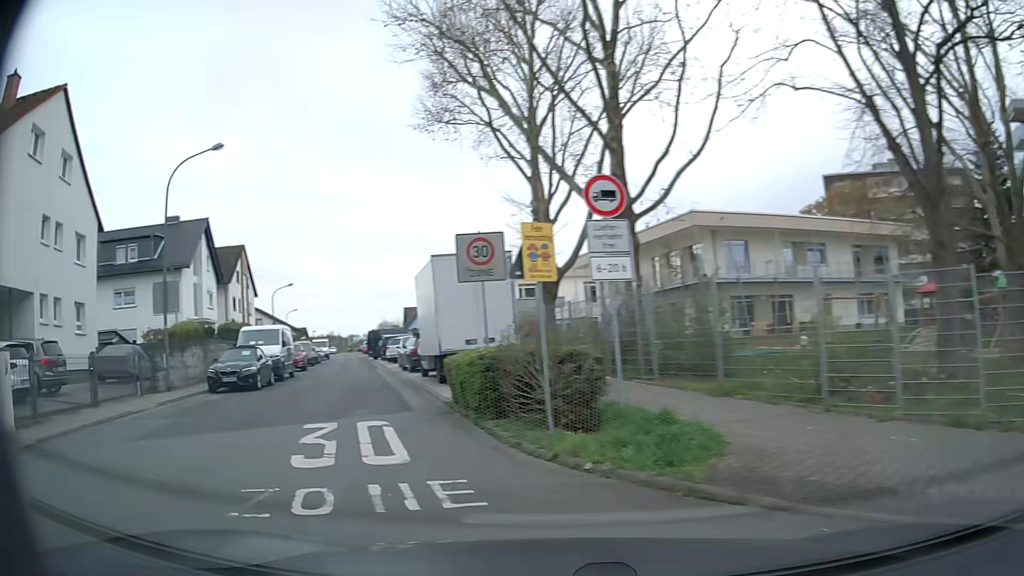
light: Day
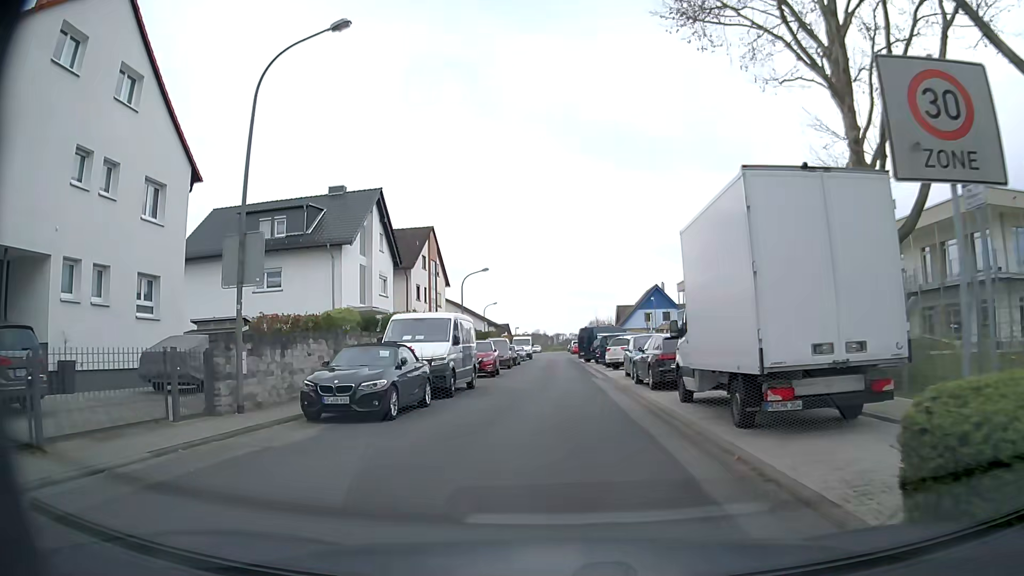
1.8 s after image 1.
(-2.5, +9.4) m; -18°
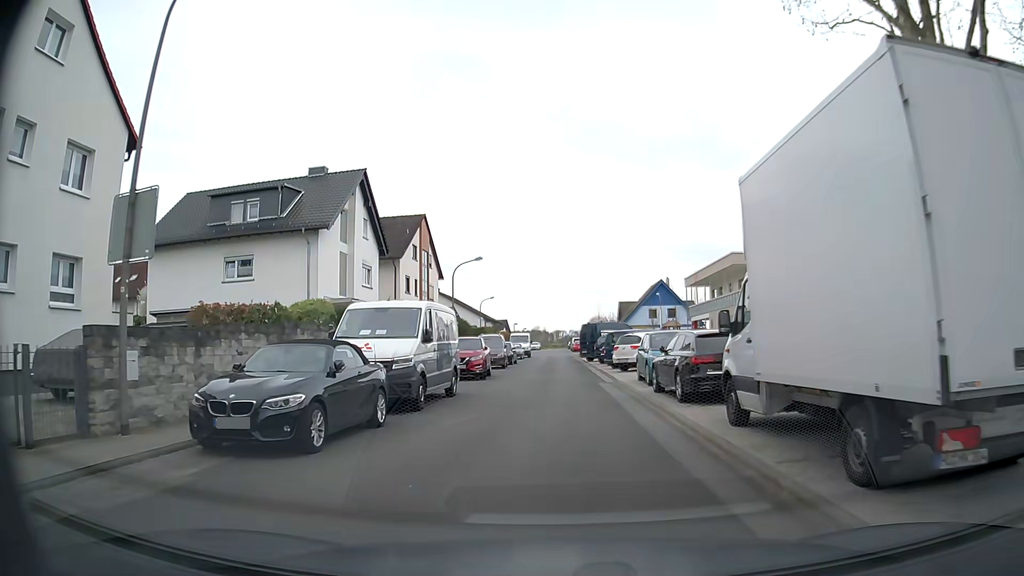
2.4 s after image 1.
(0.0, +4.2) m; 0°
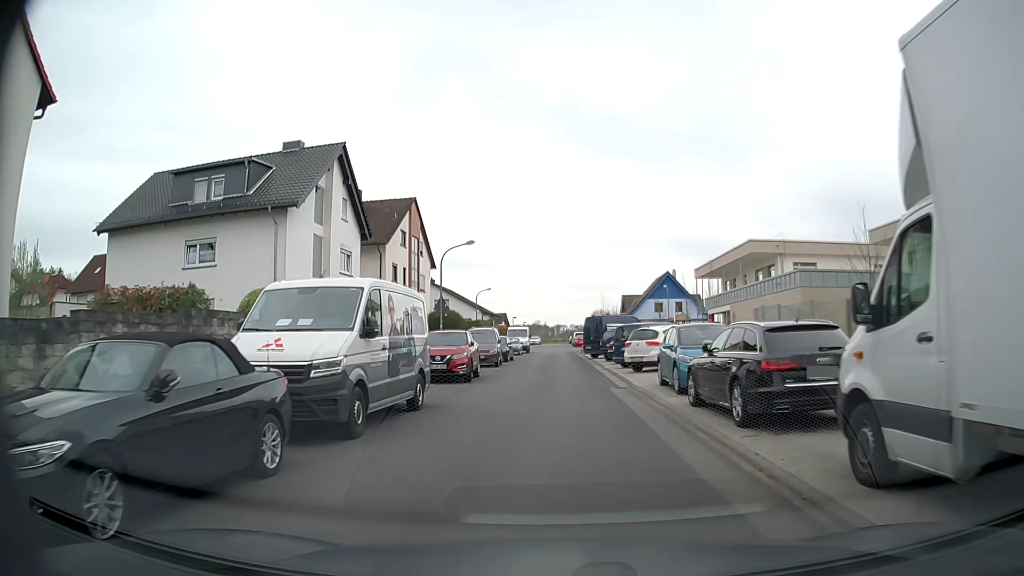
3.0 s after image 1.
(0.0, +4.5) m; 0°
